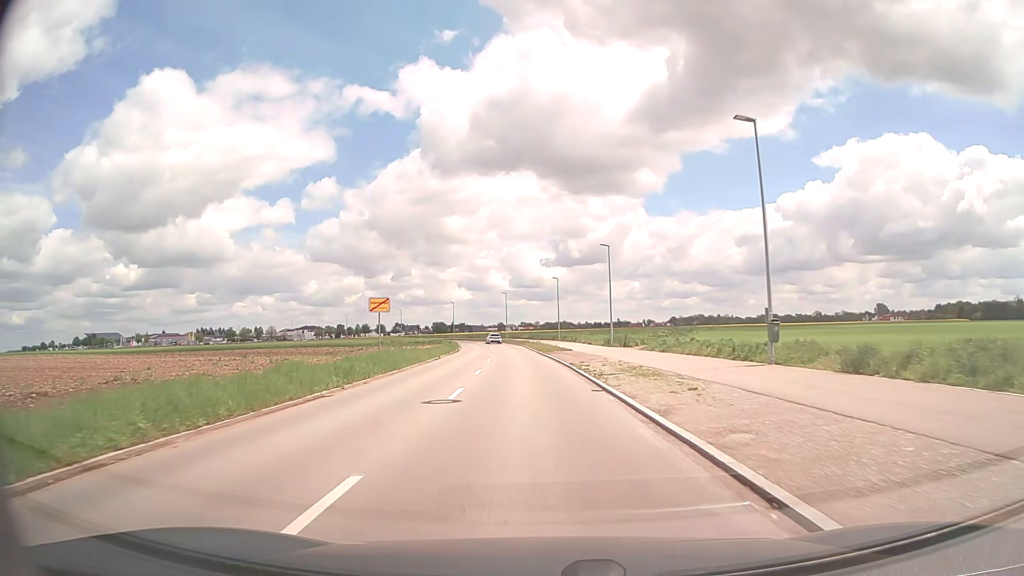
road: tertiary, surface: asphalt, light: Day
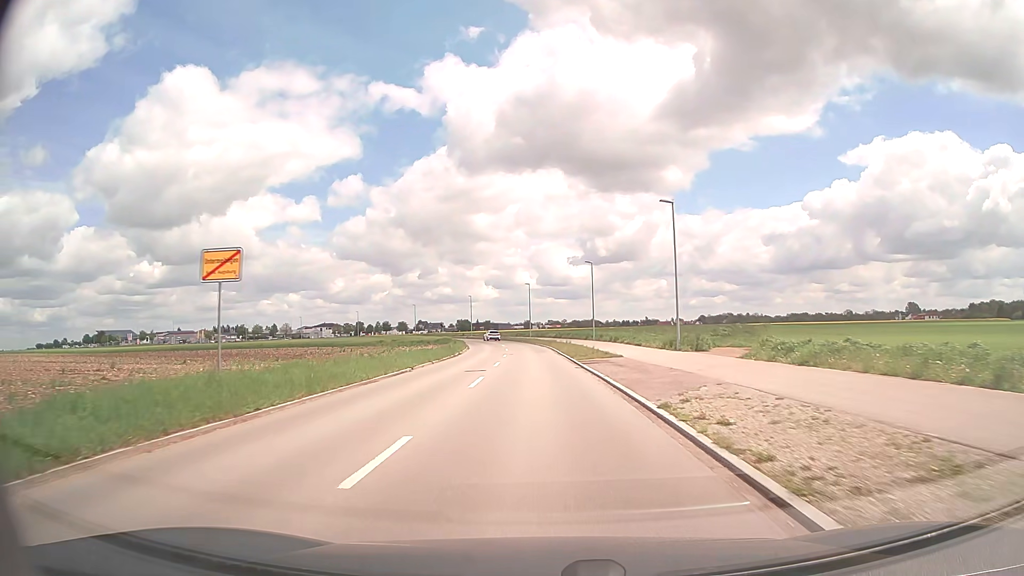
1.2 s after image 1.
(-0.4, +17.8) m; -2°
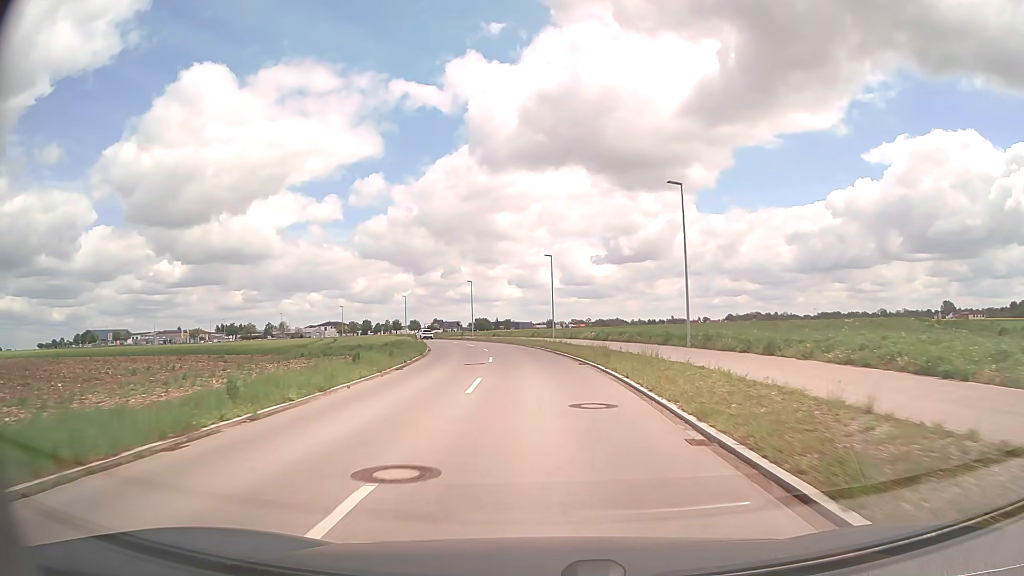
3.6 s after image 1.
(-0.7, +37.8) m; -2°
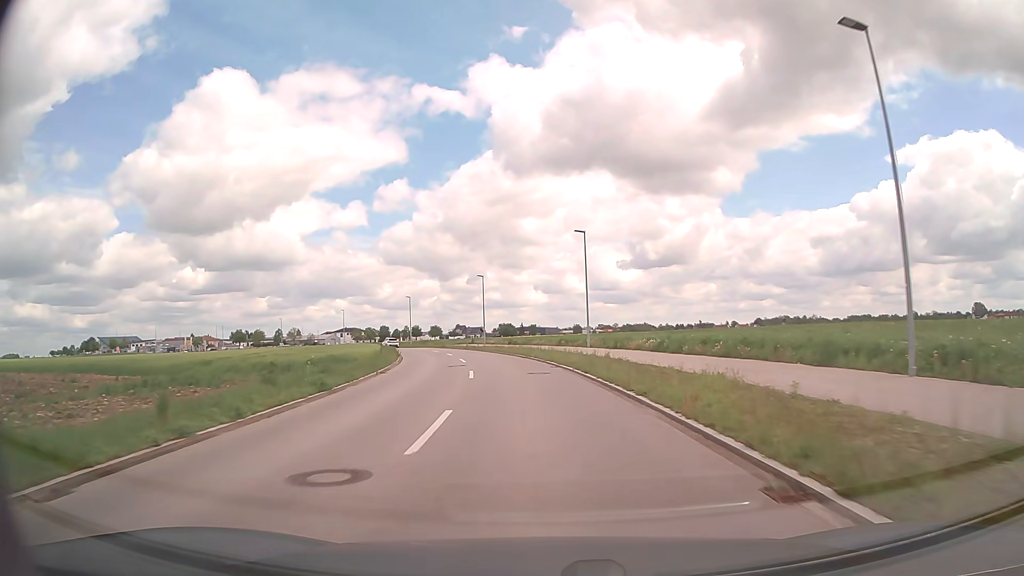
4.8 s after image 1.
(-0.3, +19.5) m; -2°
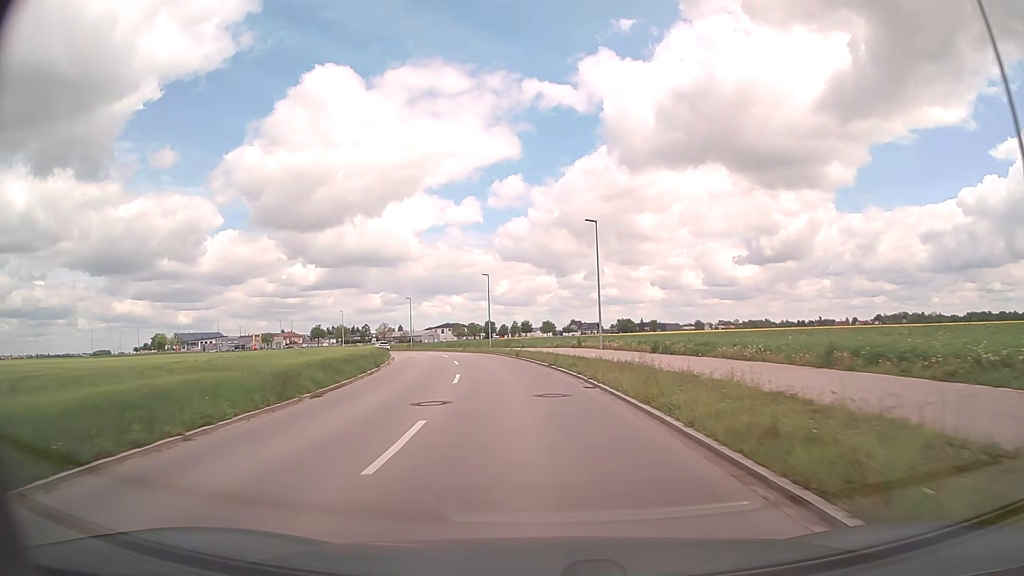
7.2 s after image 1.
(-3.1, +38.2) m; -10°
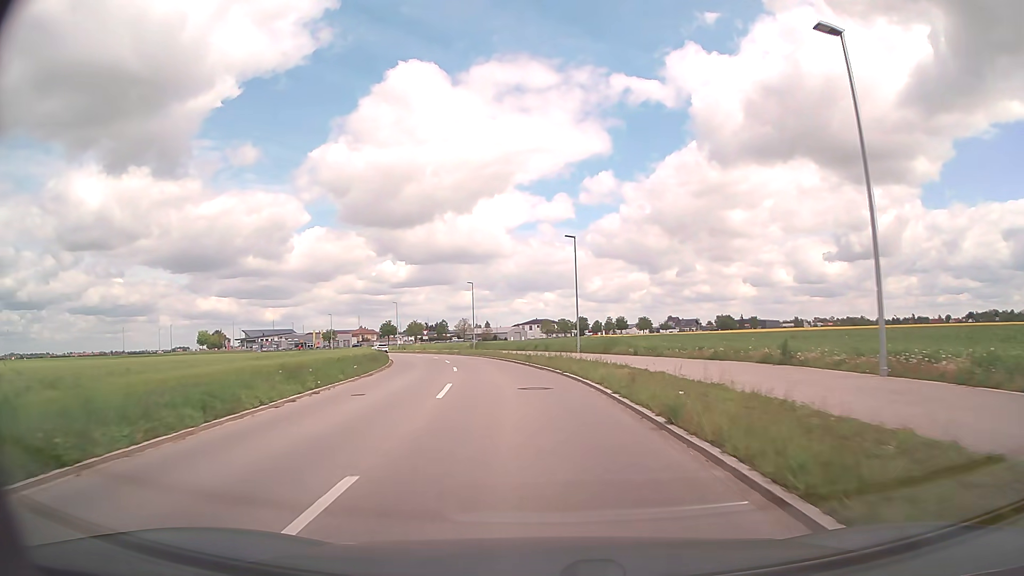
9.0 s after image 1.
(-1.9, +28.4) m; -8°
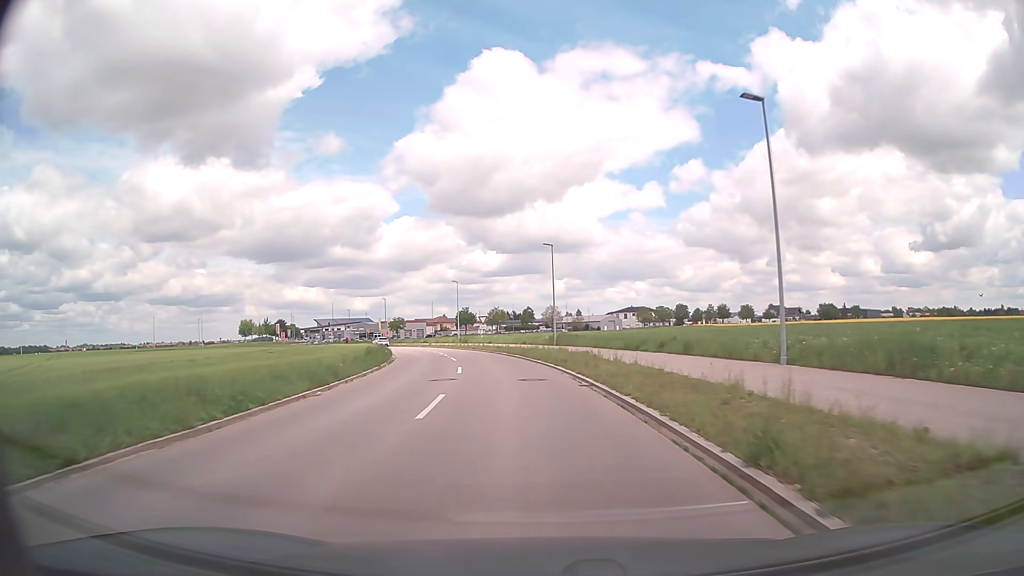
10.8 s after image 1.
(-1.9, +27.8) m; -8°
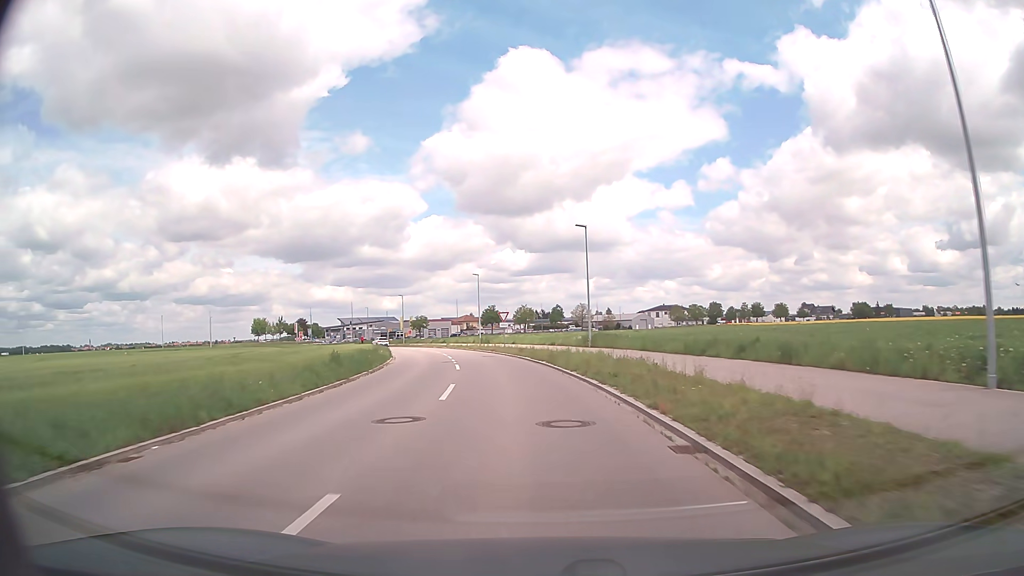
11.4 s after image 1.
(-0.2, +9.2) m; -2°
(0, +10) (-1, +20) (-2, +30) (-4, +40) (-6, +50) (-8, +59) (-11, +69) (-15, +78) (-19, +87) (-23, +96) m
